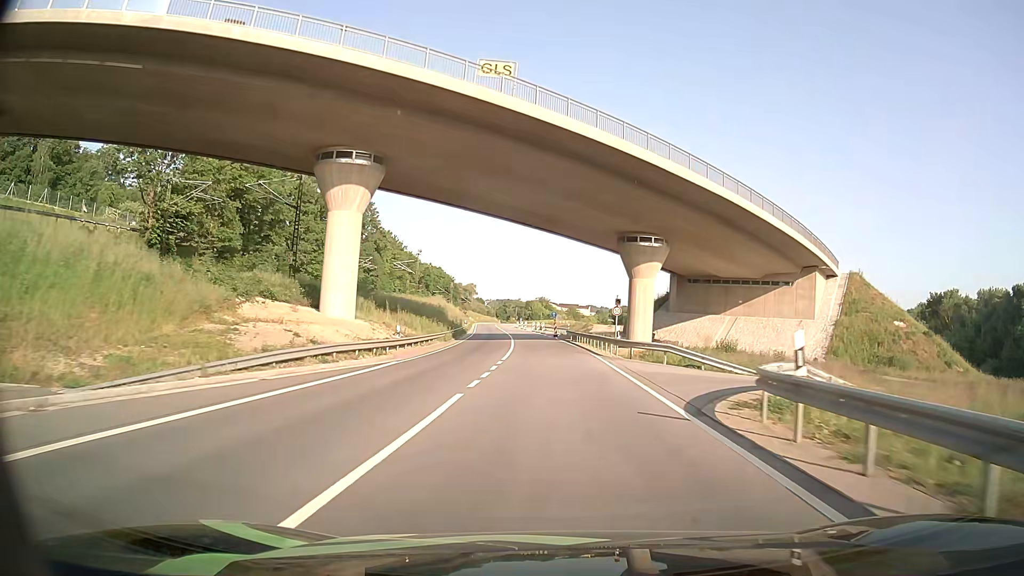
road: primary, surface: asphalt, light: Day
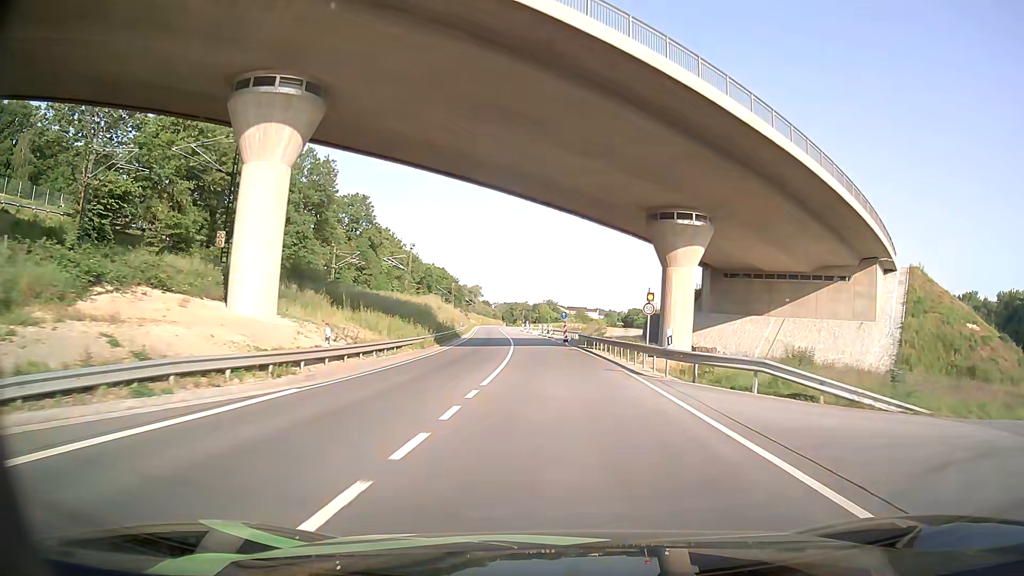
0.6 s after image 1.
(-0.1, +11.1) m; -1°
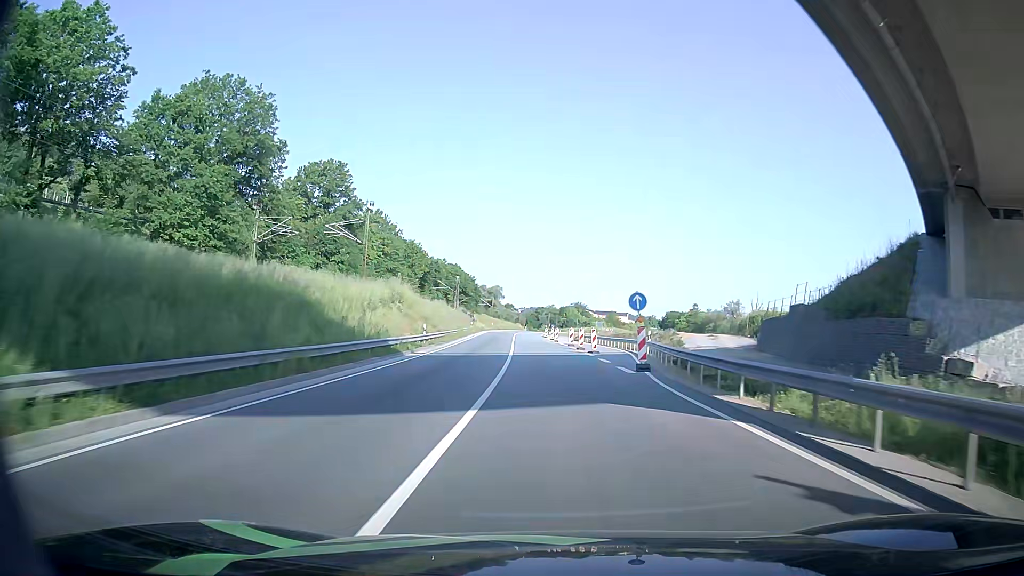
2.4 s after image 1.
(-0.5, +33.8) m; -2°
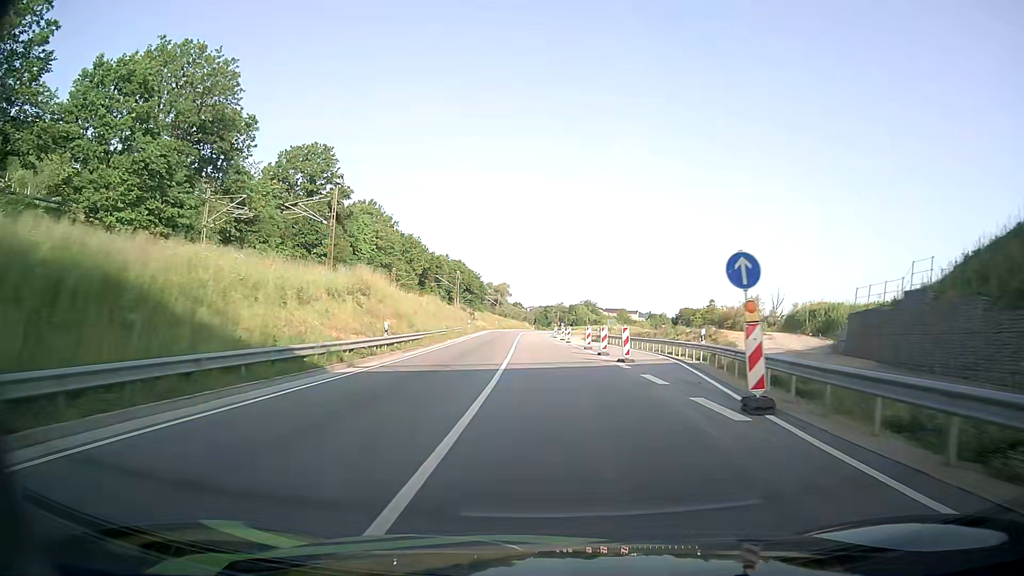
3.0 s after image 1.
(-0.1, +11.2) m; -1°
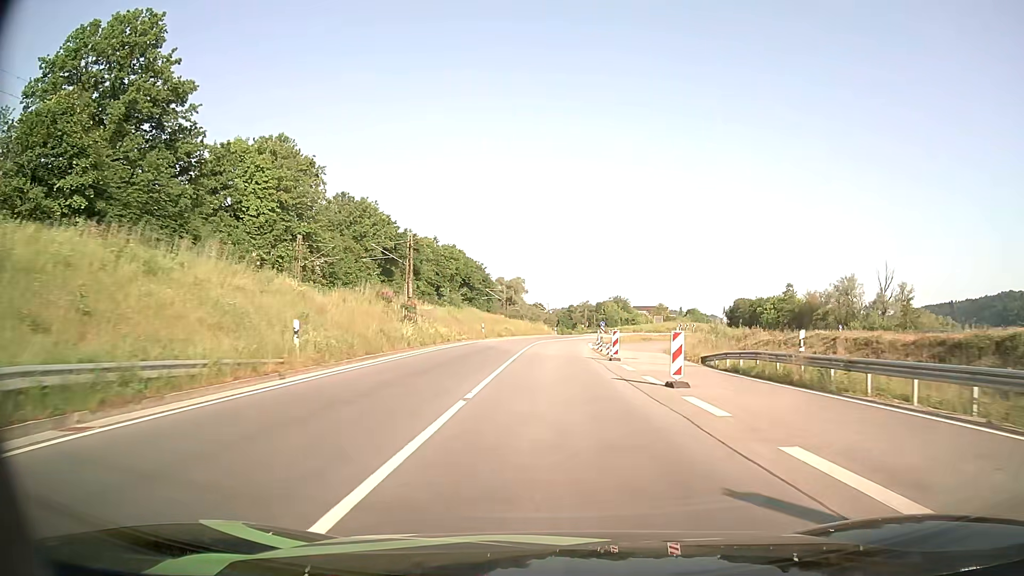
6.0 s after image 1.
(-0.6, +52.6) m; -2°
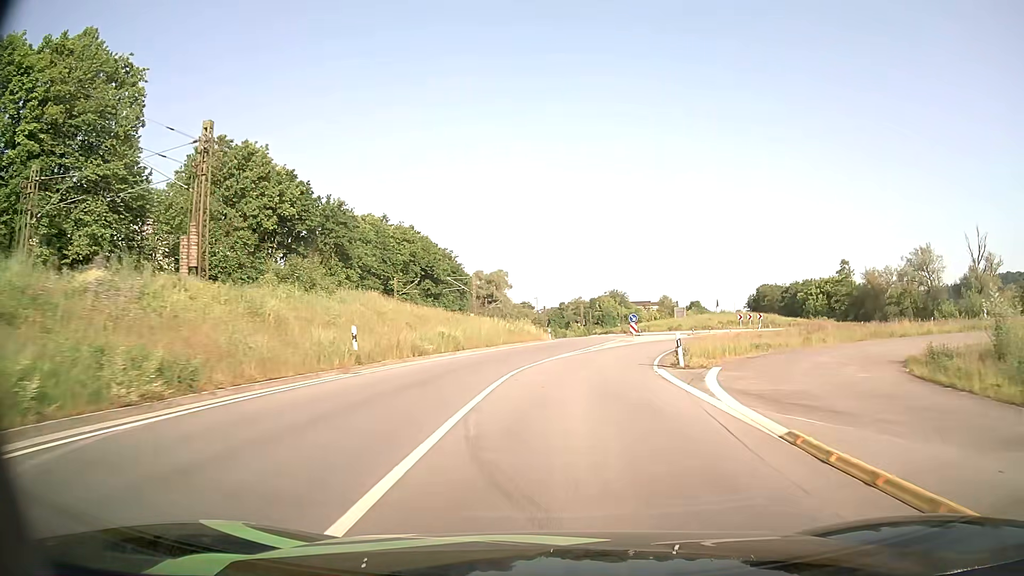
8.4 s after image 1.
(-0.1, +36.8) m; +1°
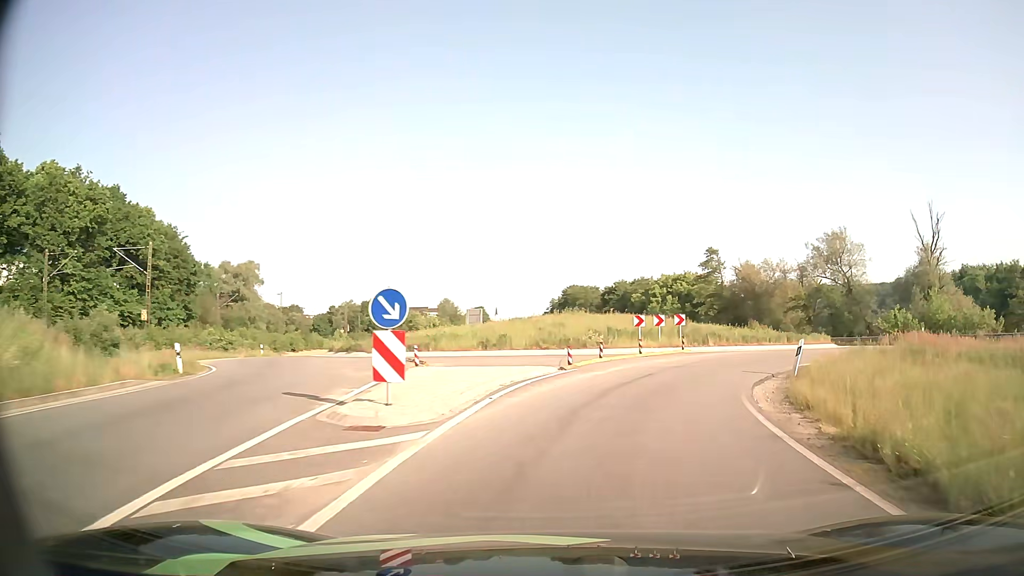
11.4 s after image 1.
(+4.3, +36.7) m; +19°
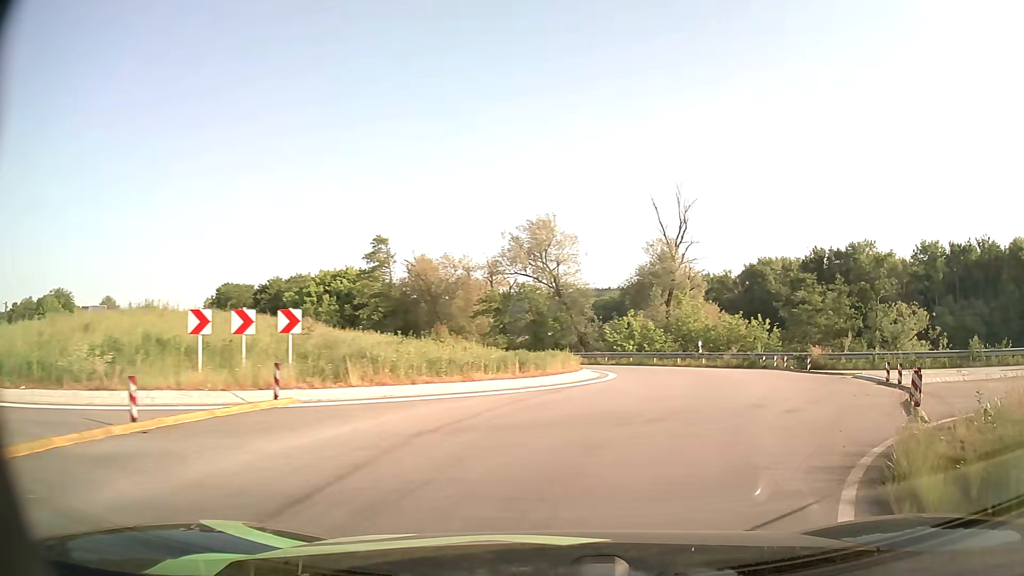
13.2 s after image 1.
(+3.8, +17.1) m; +28°
(+1, +10) (+4, +20) (+3, +30) (-1, +38) (-9, +45) (-17, +50) (-26, +55) (-33, +61) (-40, +69) (-46, +77) m
